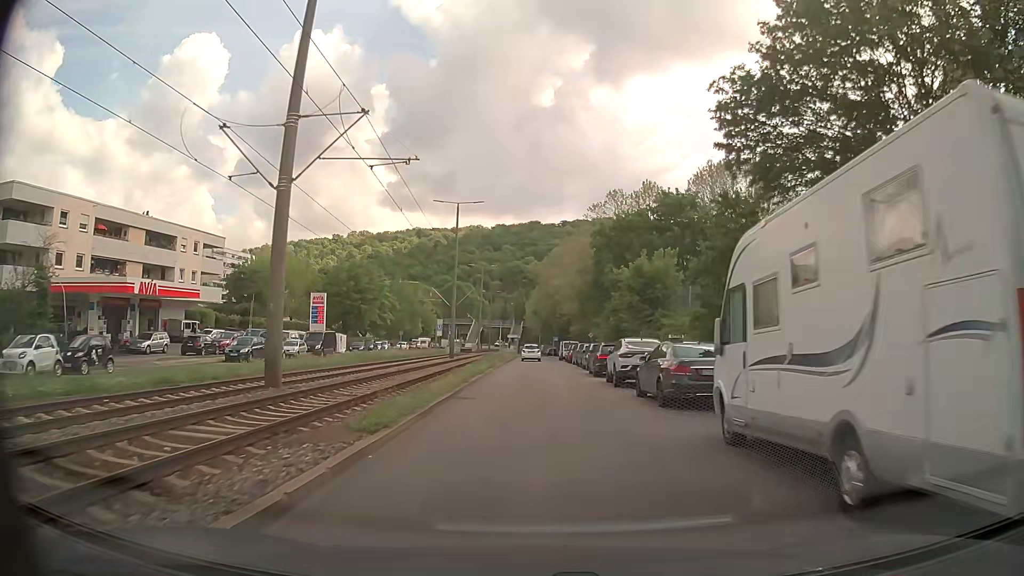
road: secondary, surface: asphalt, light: Day
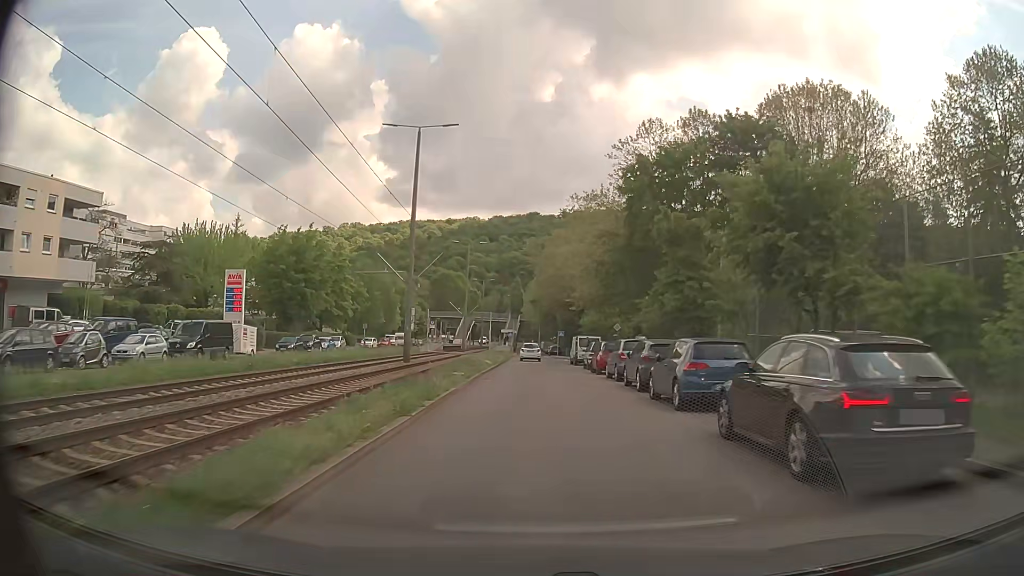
(0.0, +22.3) m; 0°
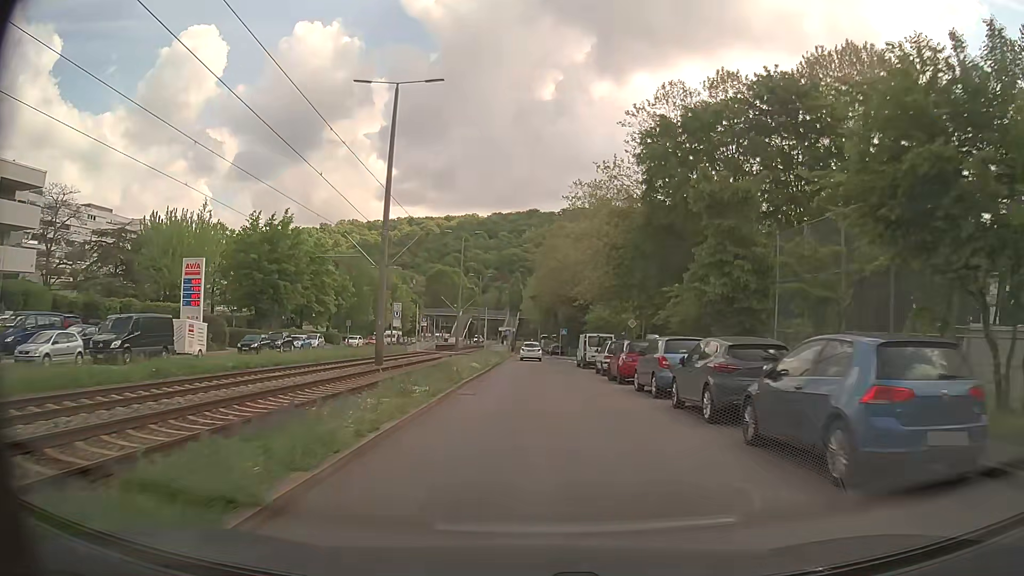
(0.0, +7.4) m; 0°
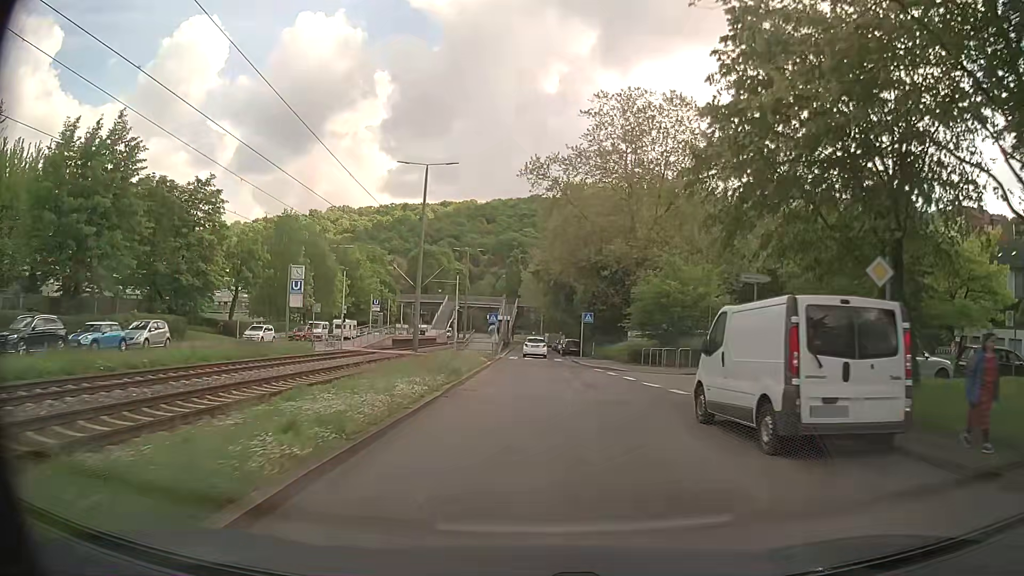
(+0.1, +29.6) m; 0°
